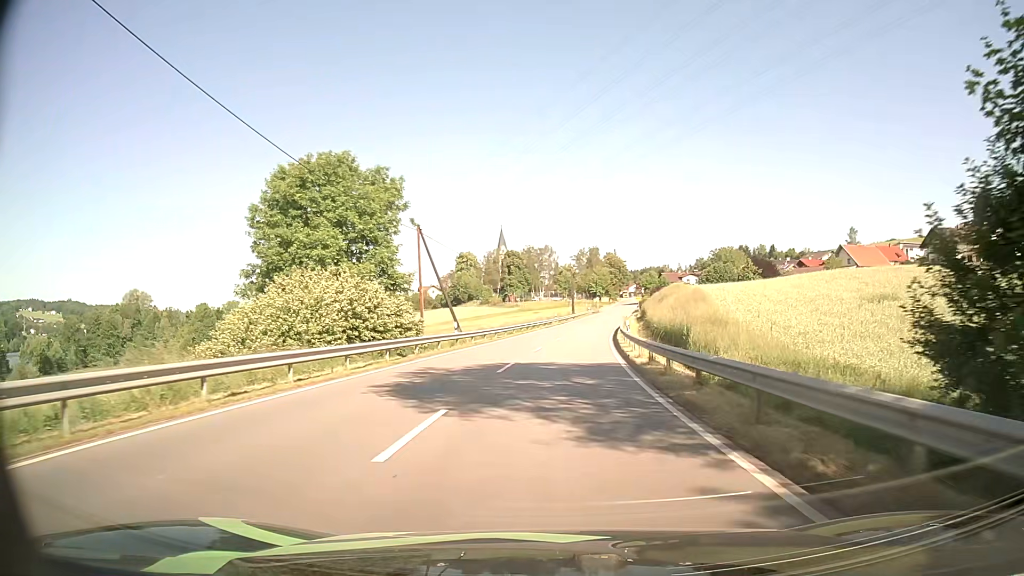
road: secondary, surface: asphalt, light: Day
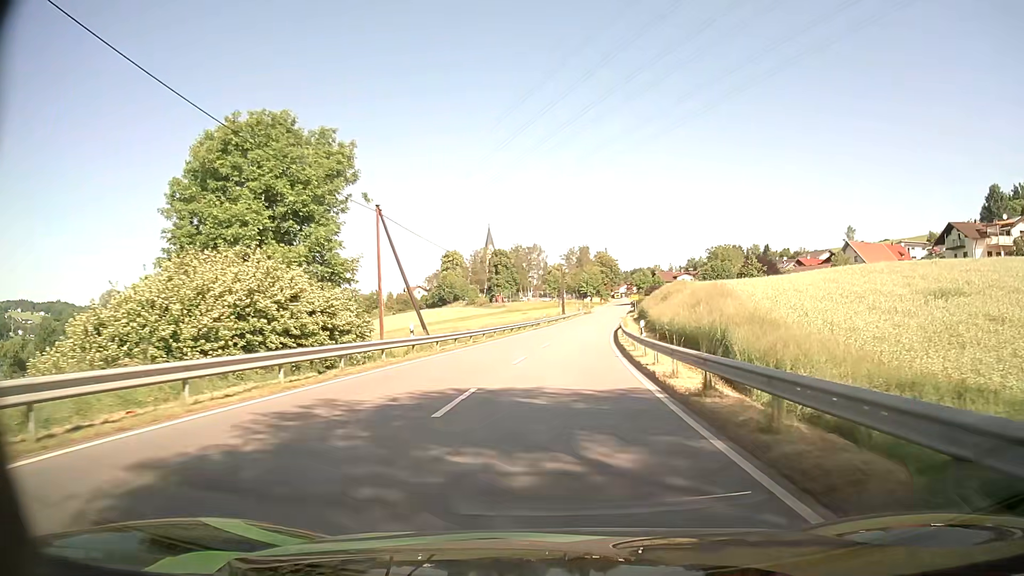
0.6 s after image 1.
(+0.1, +8.7) m; +1°
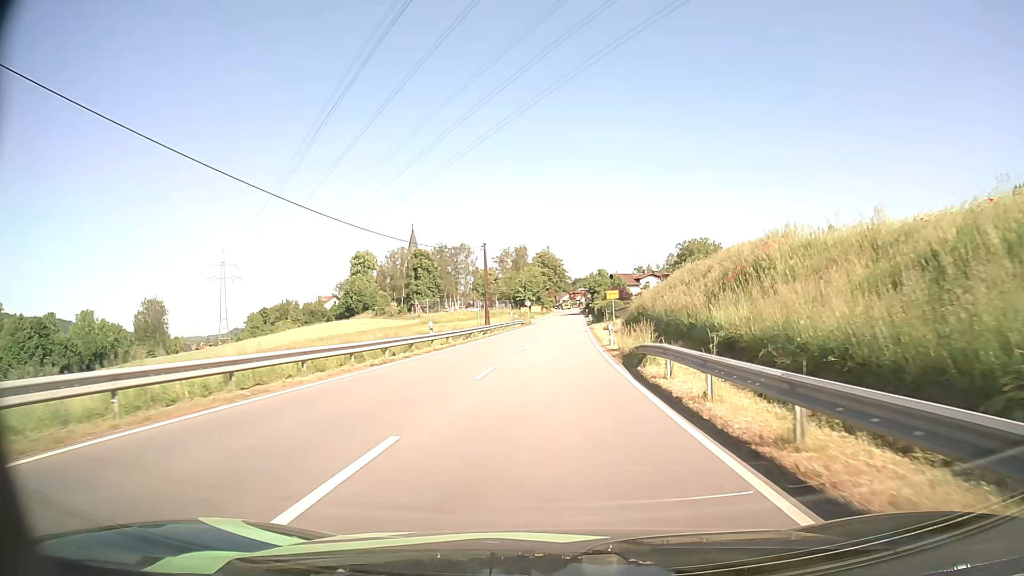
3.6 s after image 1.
(+2.0, +41.4) m; +5°
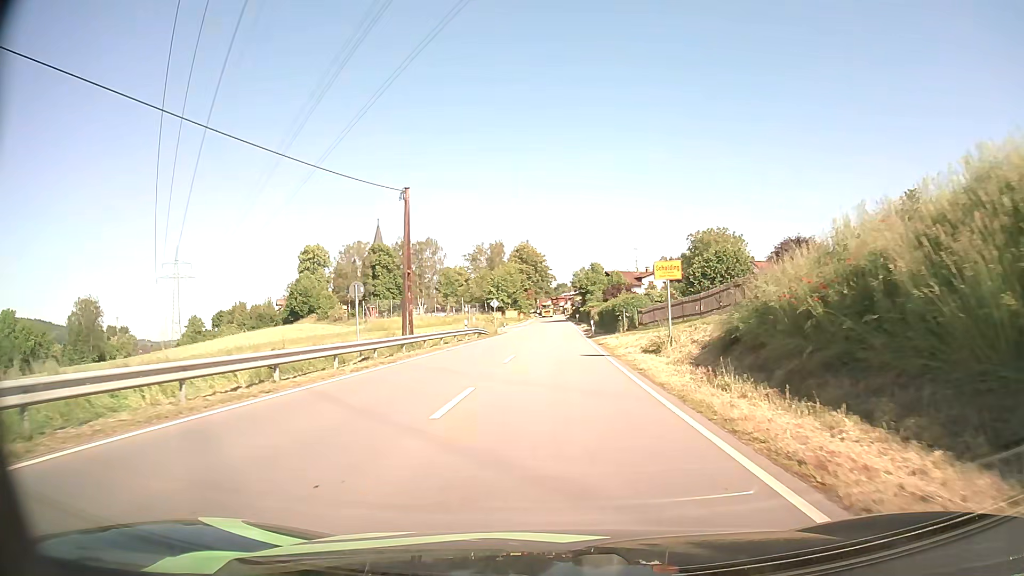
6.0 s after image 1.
(+0.4, +30.1) m; +2°
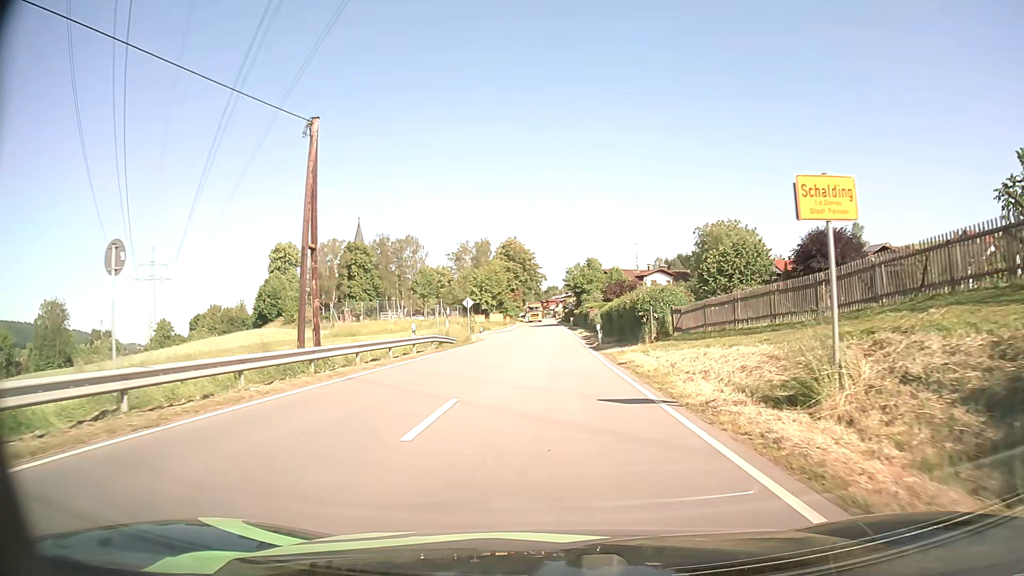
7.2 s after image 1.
(+0.1, +13.7) m; +1°
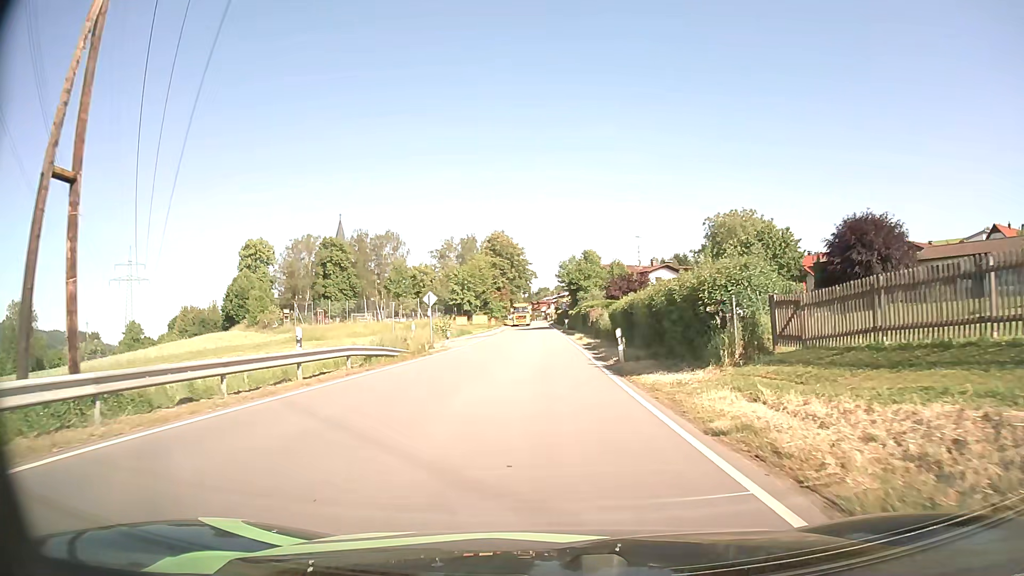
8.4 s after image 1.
(+0.1, +12.6) m; +1°
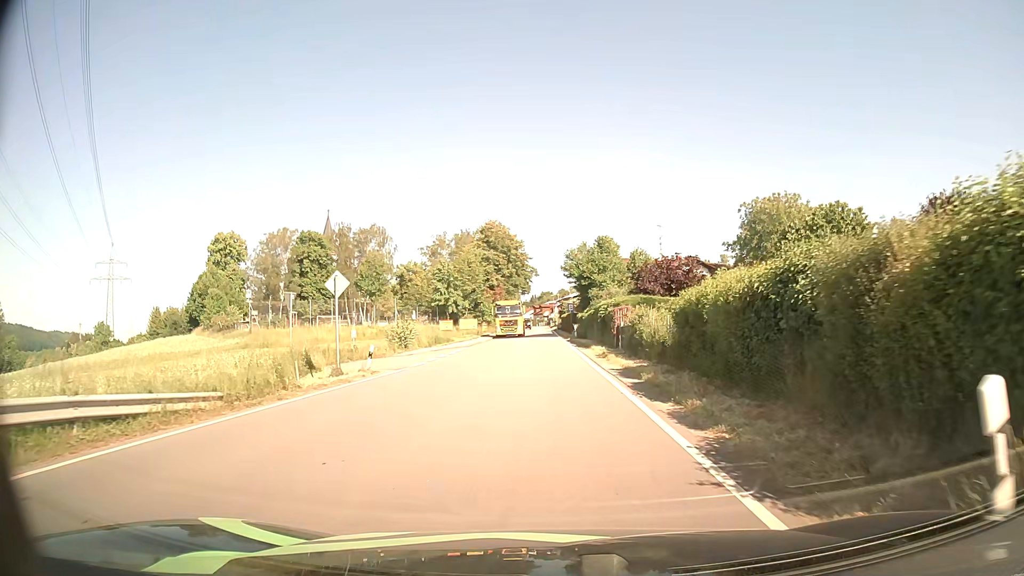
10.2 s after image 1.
(0.0, +16.7) m; 0°
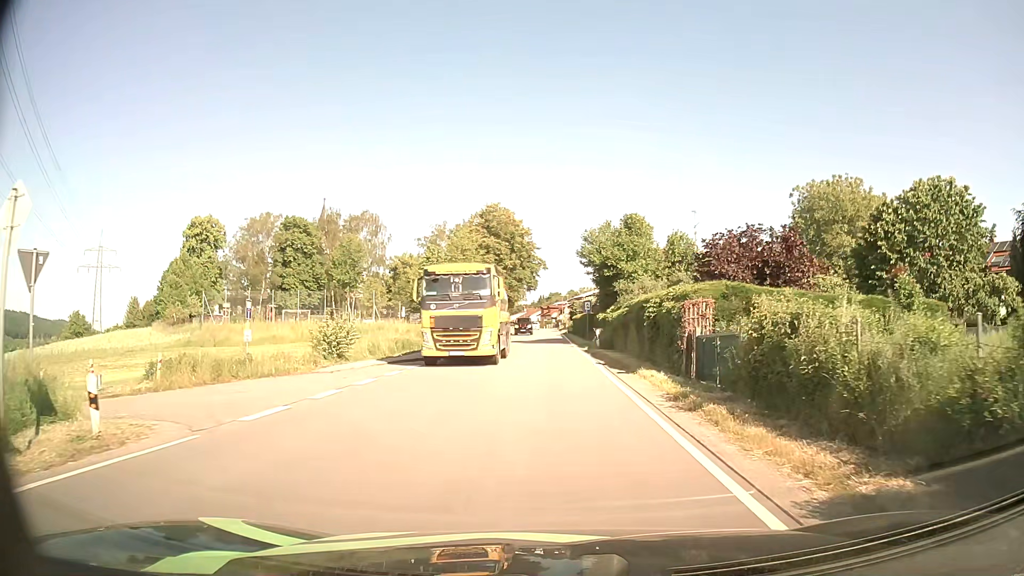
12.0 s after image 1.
(-0.1, +14.1) m; -1°
(0, +10) (0, +20) (0, +30) (0, +40) (+1, +50) (0, +60) (0, +70) (0, +80) (0, +90) (0, +100) m
